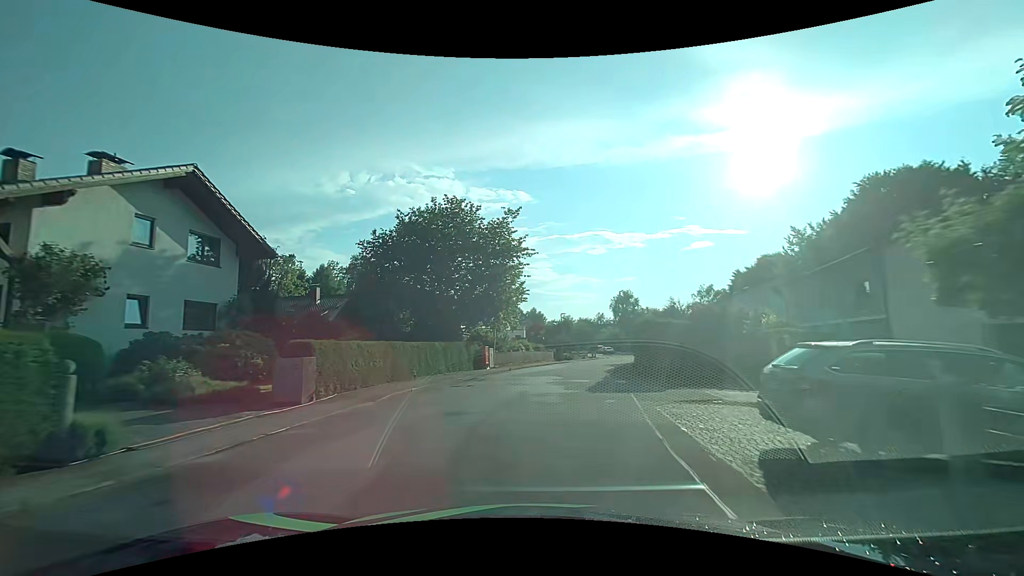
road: residential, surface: asphalt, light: Day
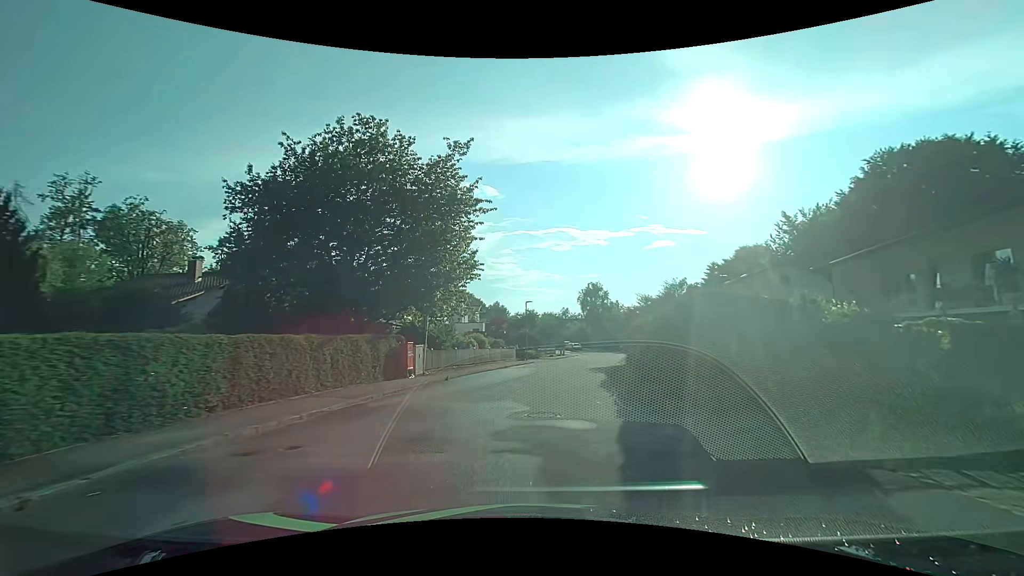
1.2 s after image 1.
(+0.4, +10.8) m; +4°
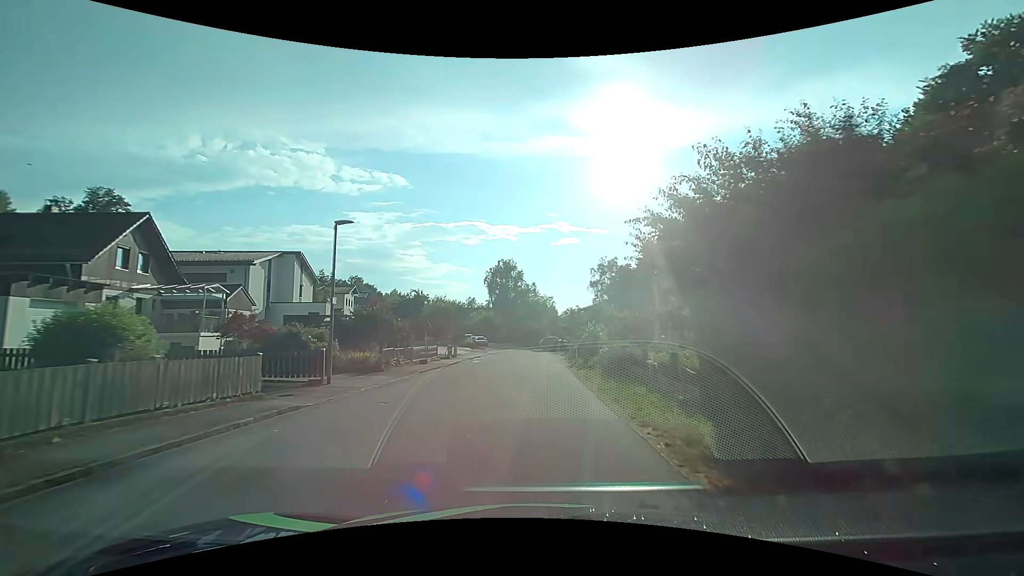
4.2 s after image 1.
(+2.5, +27.6) m; +11°
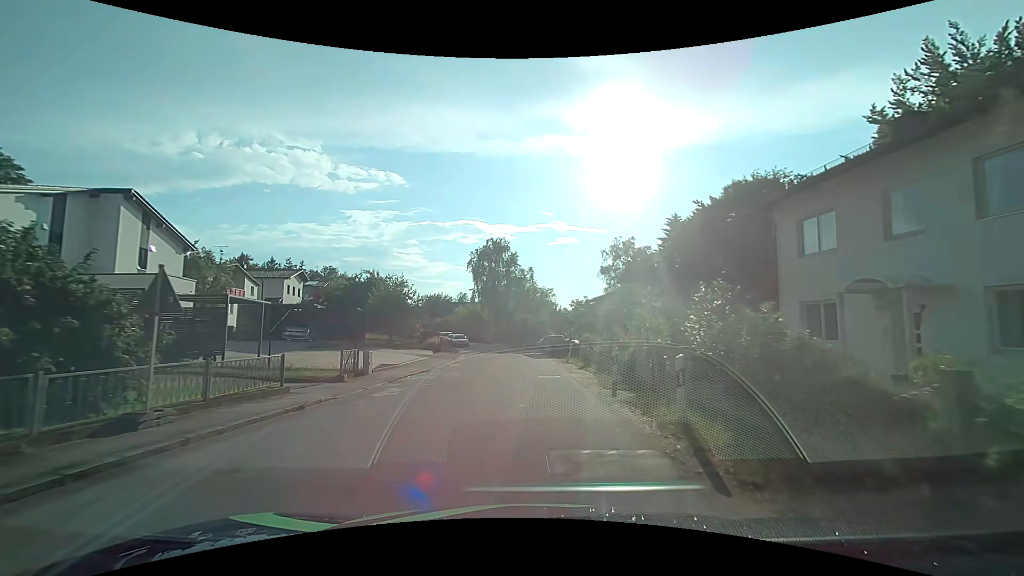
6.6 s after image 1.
(+0.1, +19.5) m; 0°
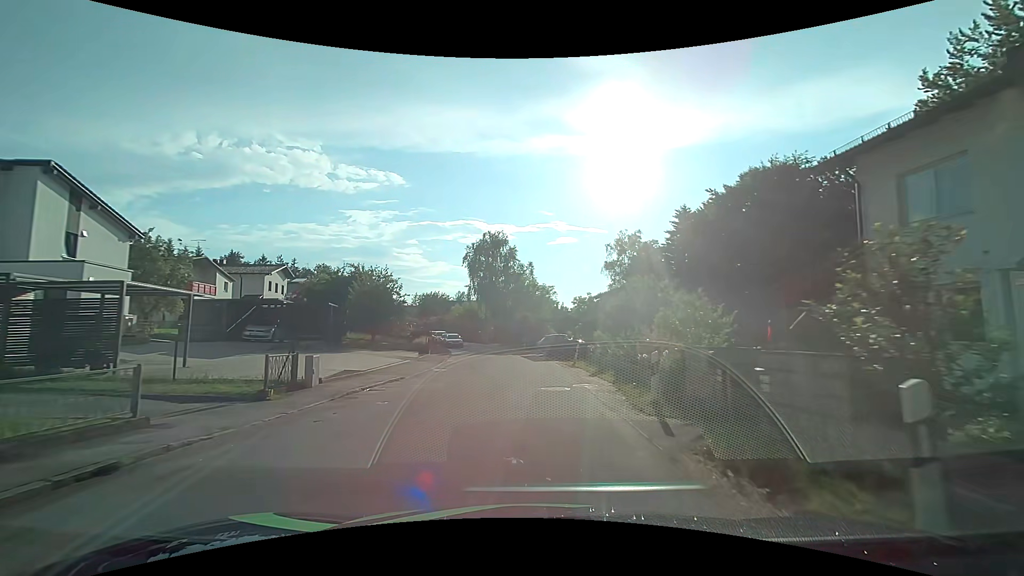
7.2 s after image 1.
(0.0, +4.7) m; 0°
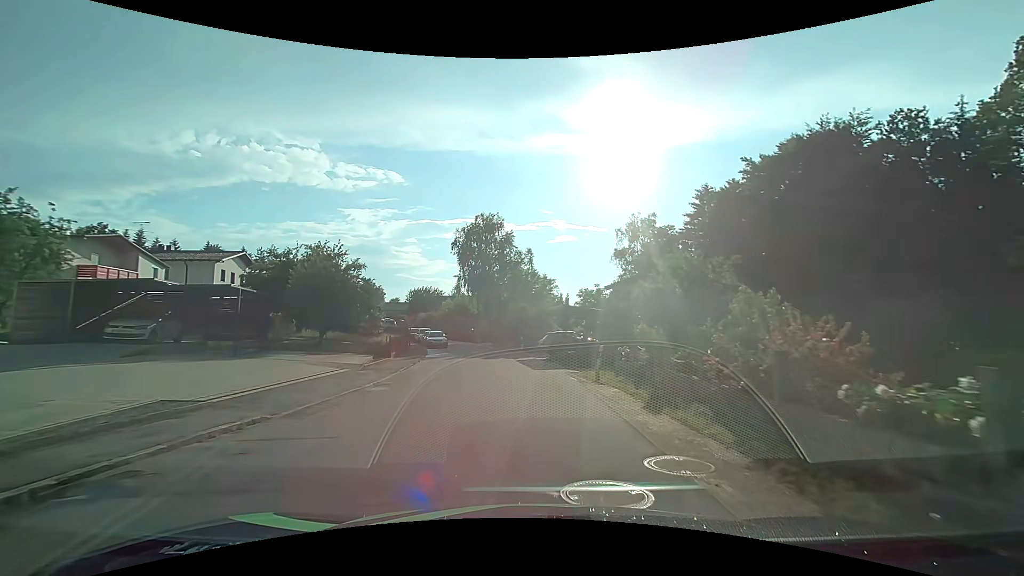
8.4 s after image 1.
(0.0, +9.4) m; +1°
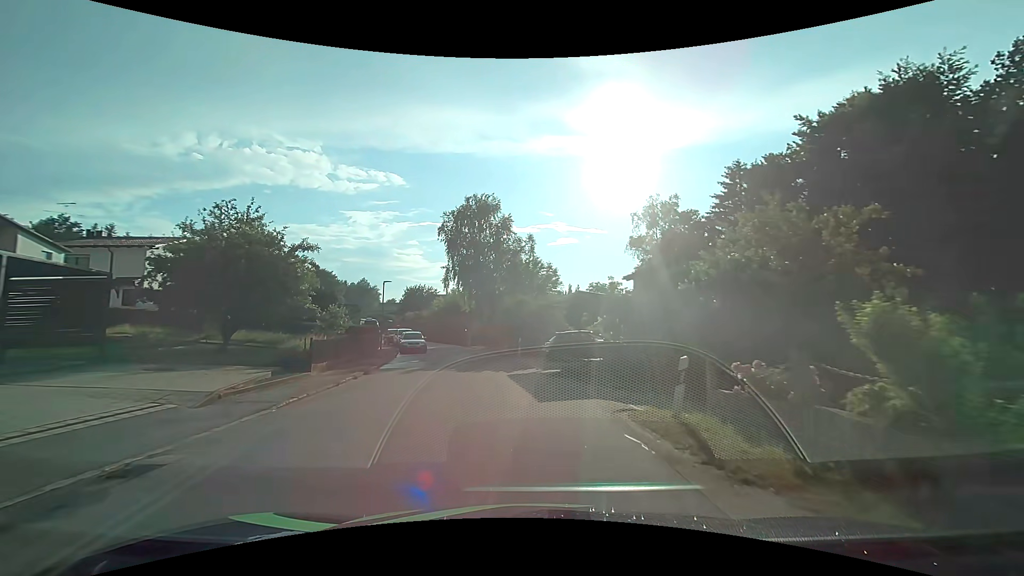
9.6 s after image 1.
(-0.1, +9.4) m; 0°
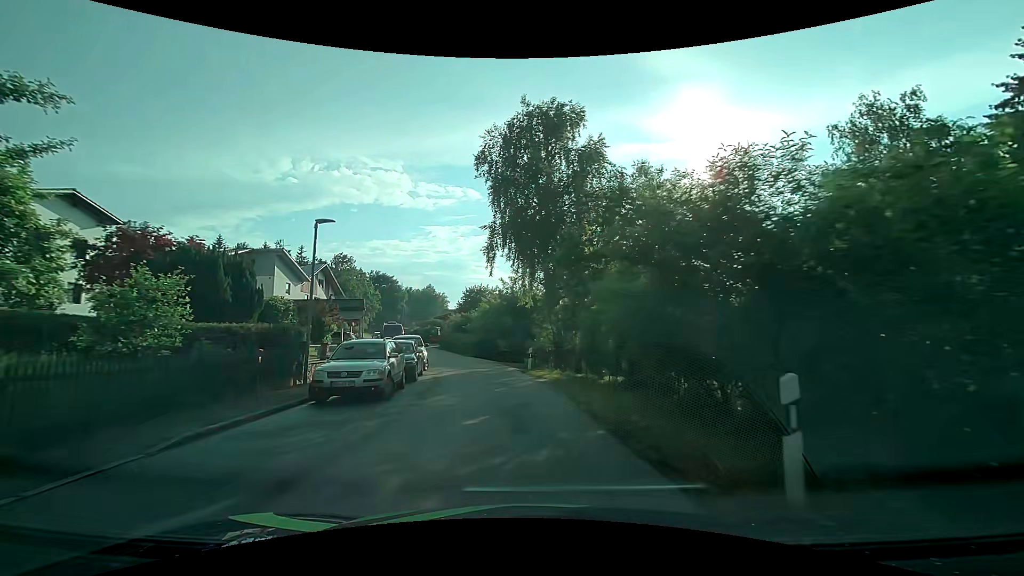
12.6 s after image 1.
(-1.8, +23.1) m; -9°
